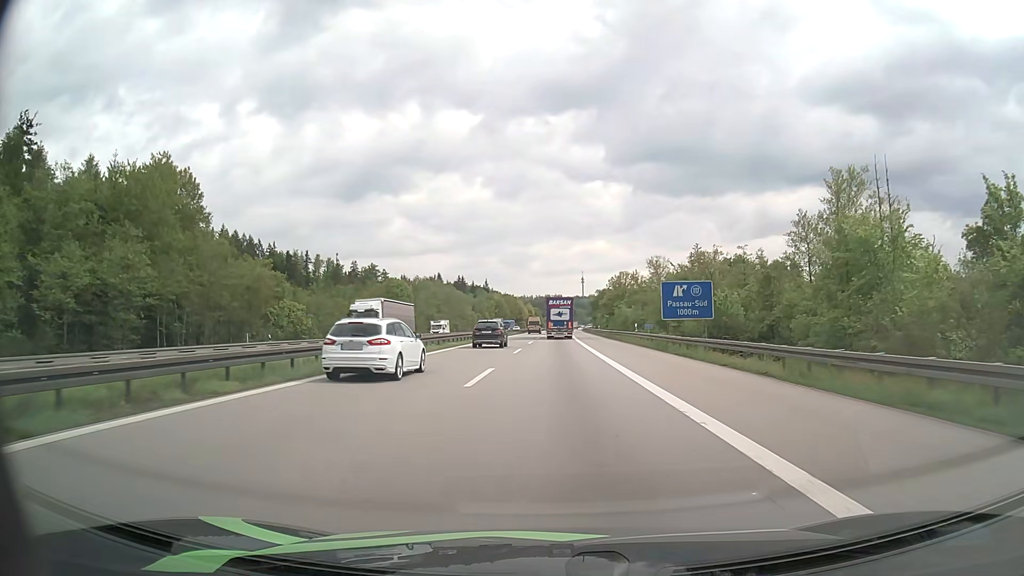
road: motorway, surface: asphalt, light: Day
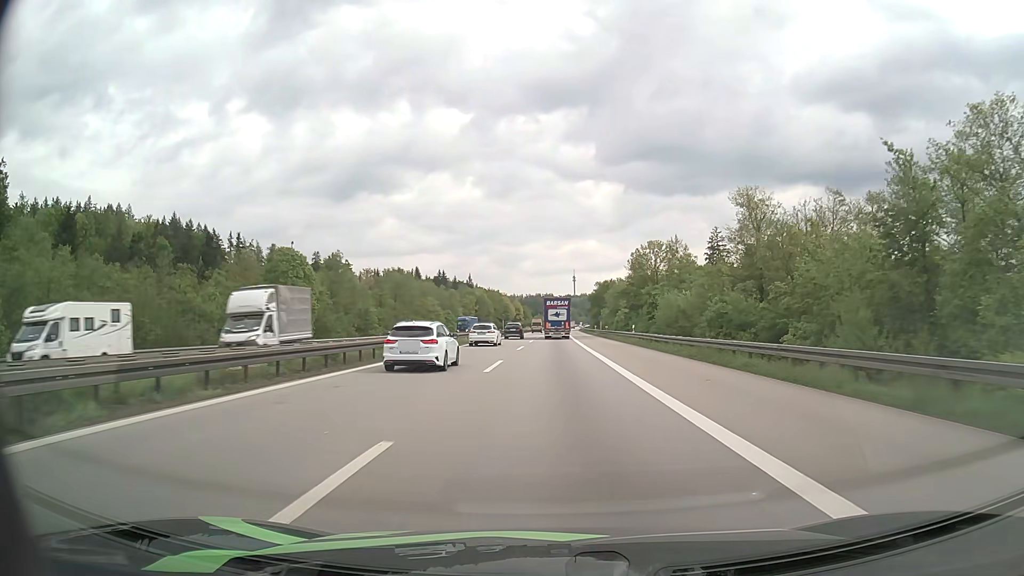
(+0.4, +49.2) m; +1°
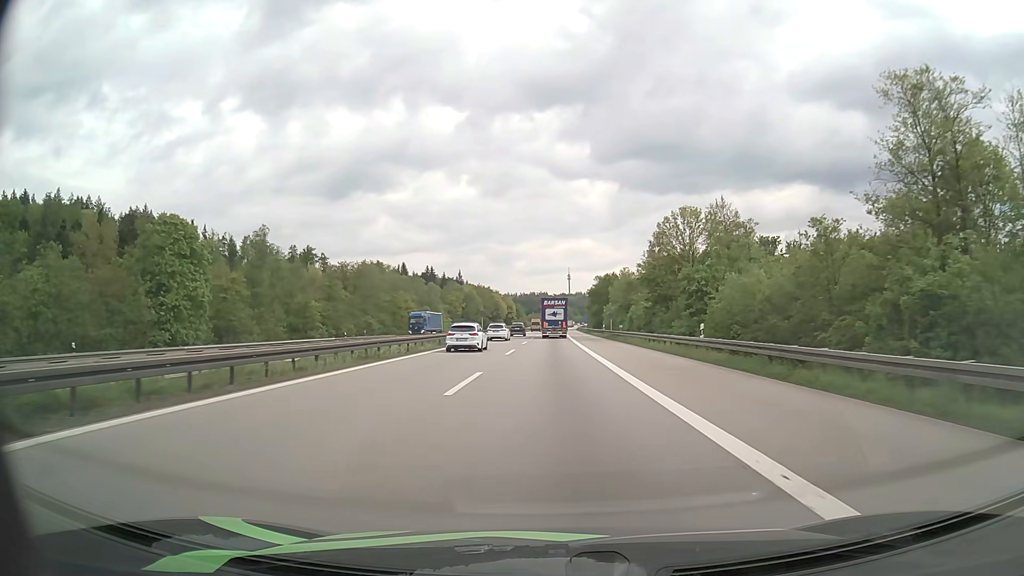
(+0.1, +24.7) m; 0°
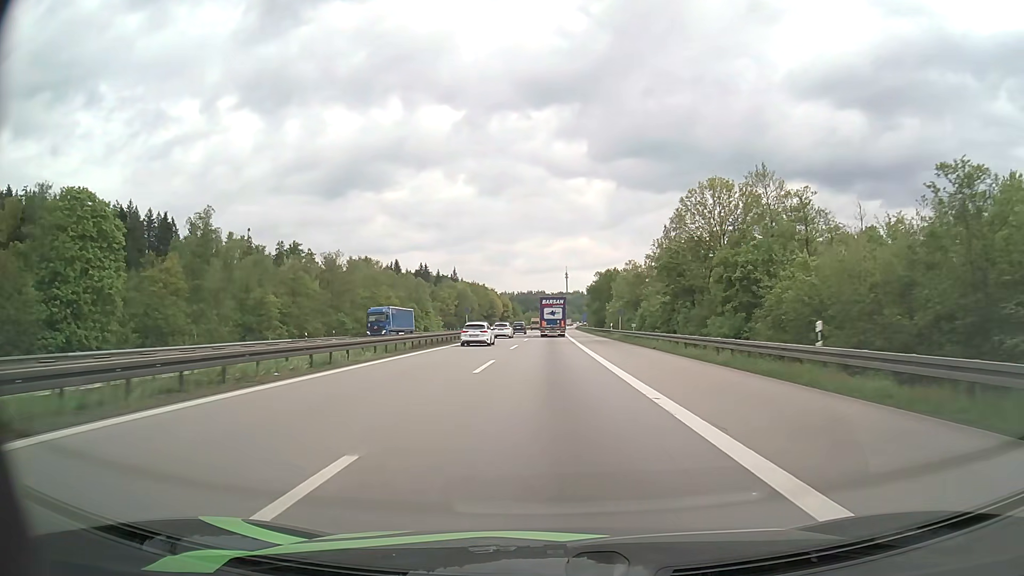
(0.0, +12.3) m; 0°
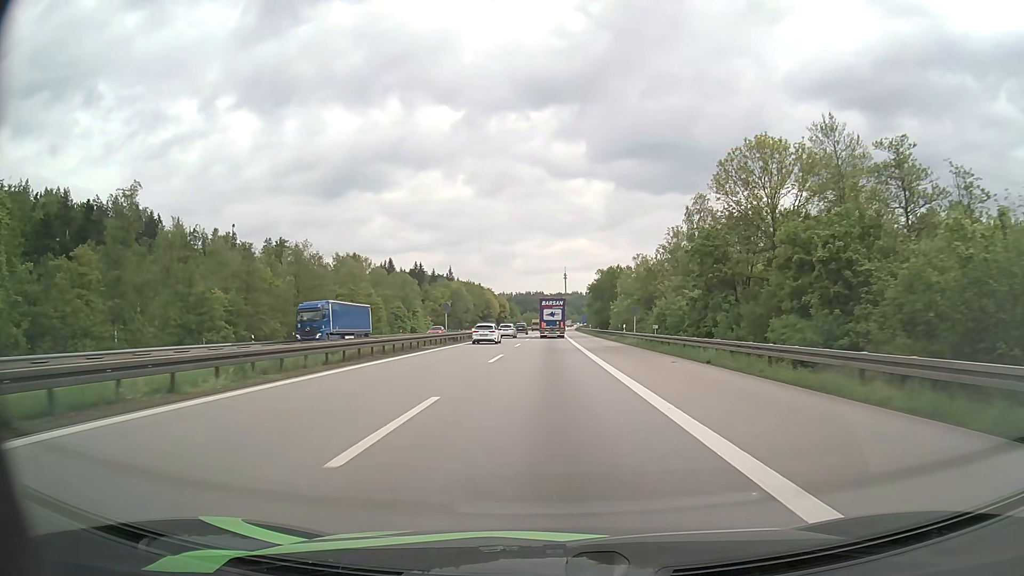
(0.0, +12.3) m; 0°
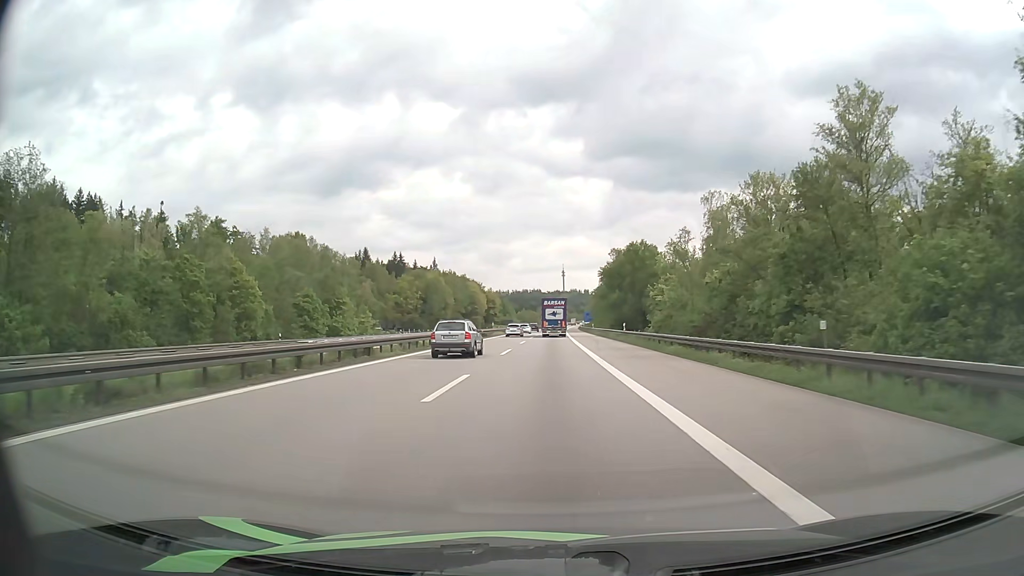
(+0.1, +48.8) m; 0°
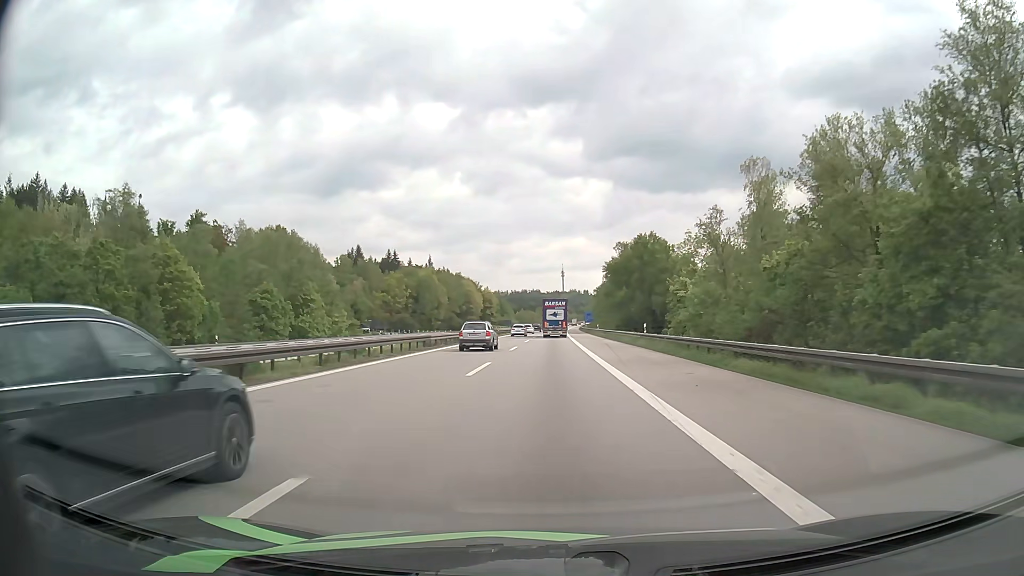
(0.0, +12.2) m; 0°
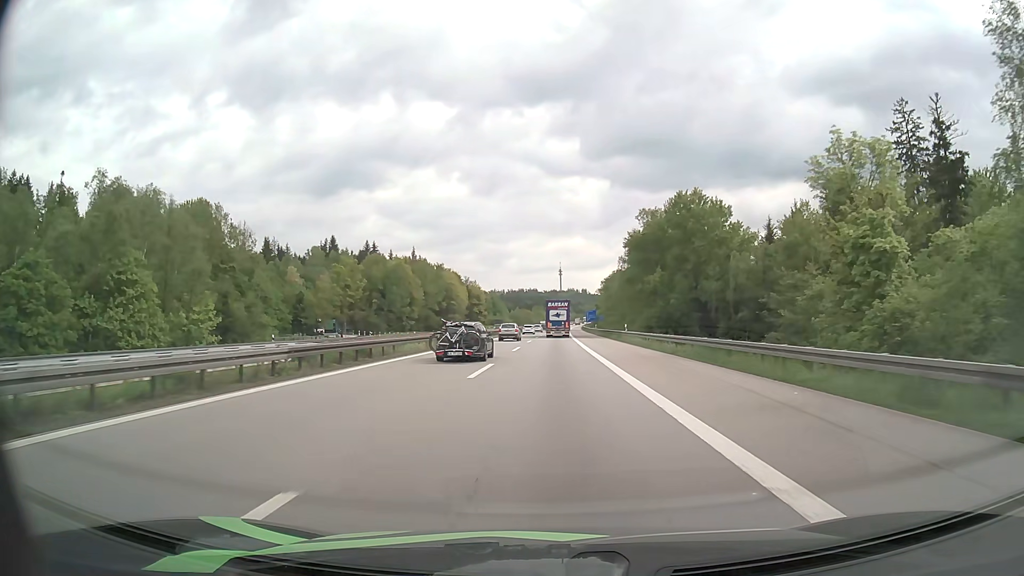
(+0.1, +36.4) m; 0°
(0, +10) (0, +20) (0, +30) (0, +40) (0, +50) (0, +60) (+1, +70) (+1, +80) (+1, +90) (+1, +100) m
